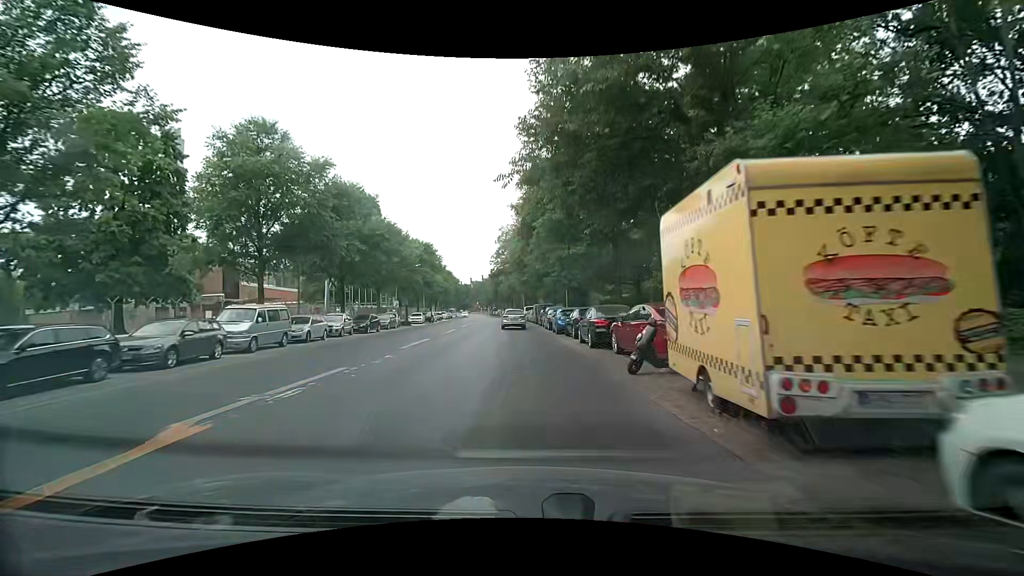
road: secondary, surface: asphalt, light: Day
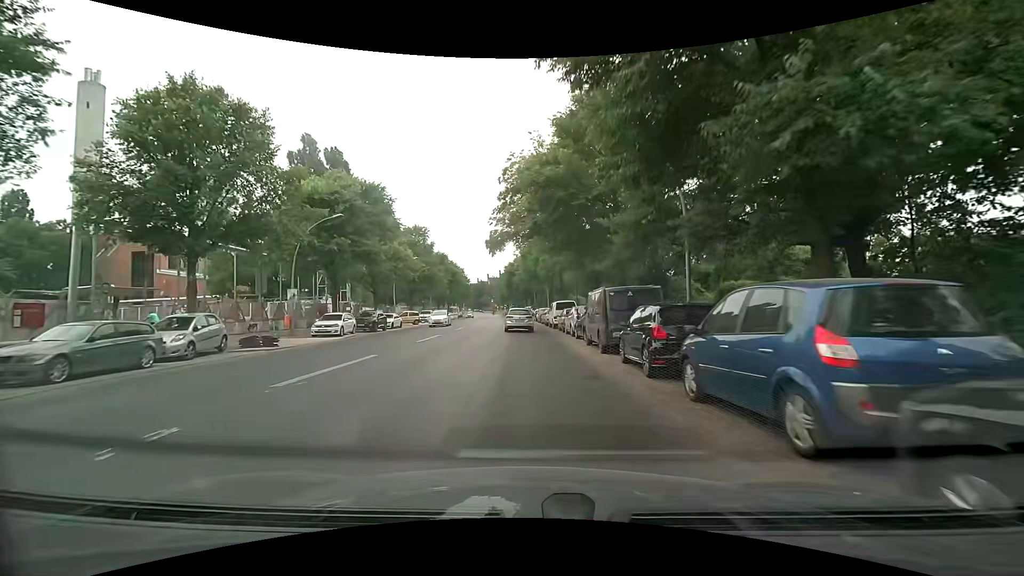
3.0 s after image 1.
(-0.5, +33.5) m; -3°
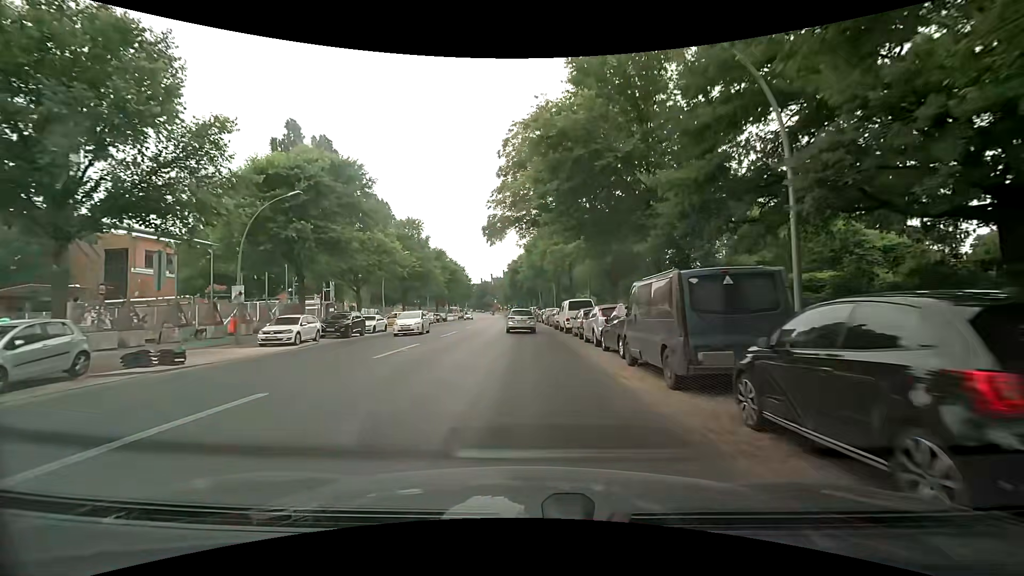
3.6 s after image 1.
(0.0, +6.6) m; 0°
(0, +10) (0, +20) (0, +30) (0, +40) (-1, +50) (-1, +60) (-1, +70) (-1, +80) (-2, +90) (-2, +100) m
